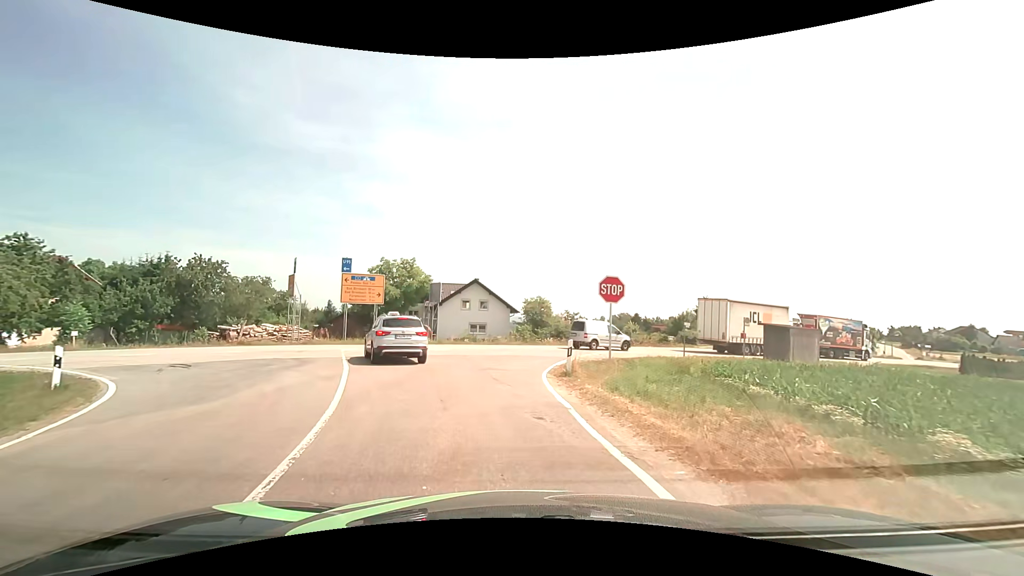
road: tertiary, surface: asphalt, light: Day
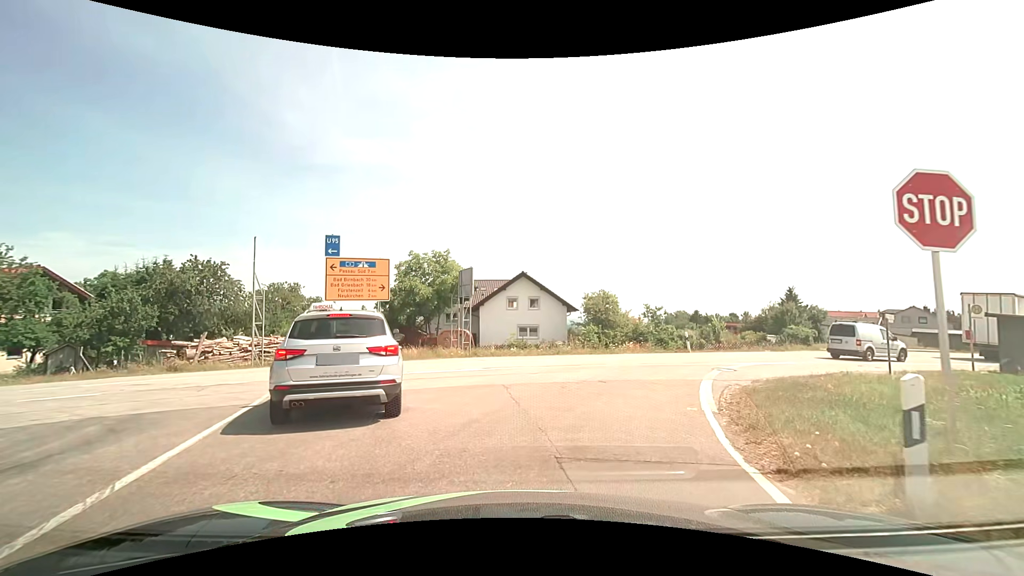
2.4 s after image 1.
(-0.7, +10.4) m; -6°
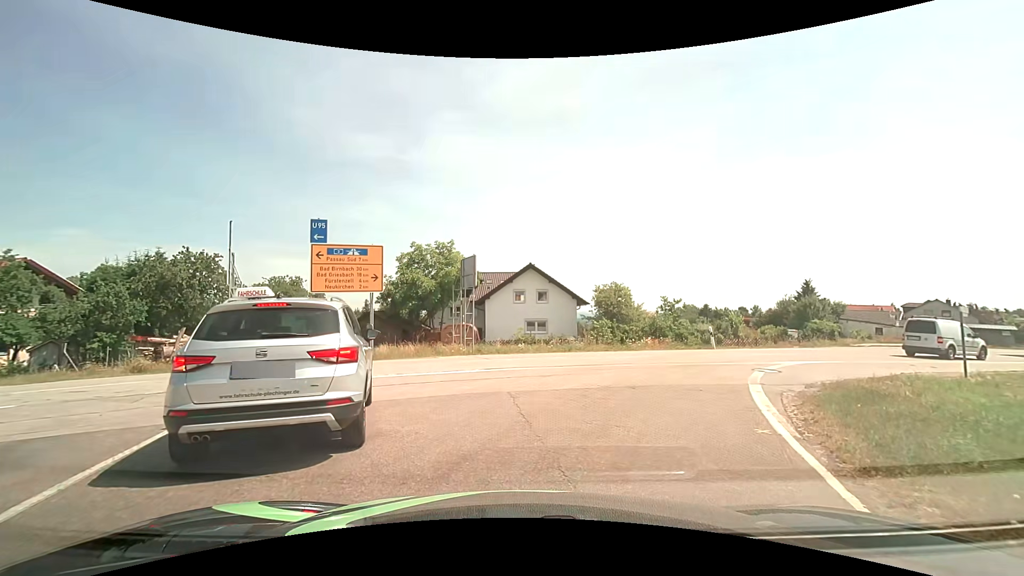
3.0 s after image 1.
(0.0, +2.1) m; +1°
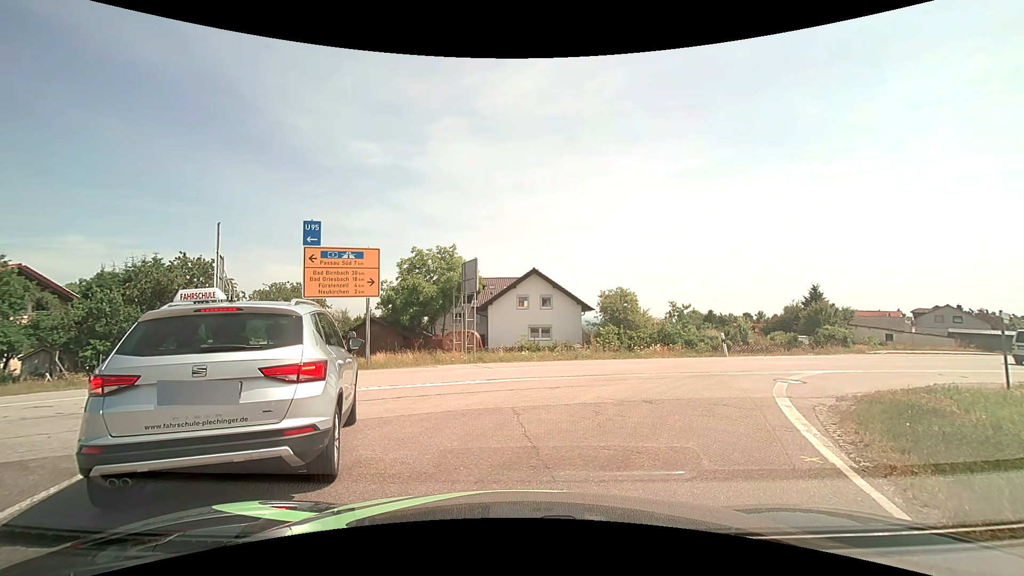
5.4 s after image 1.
(0.0, +0.9) m; -3°
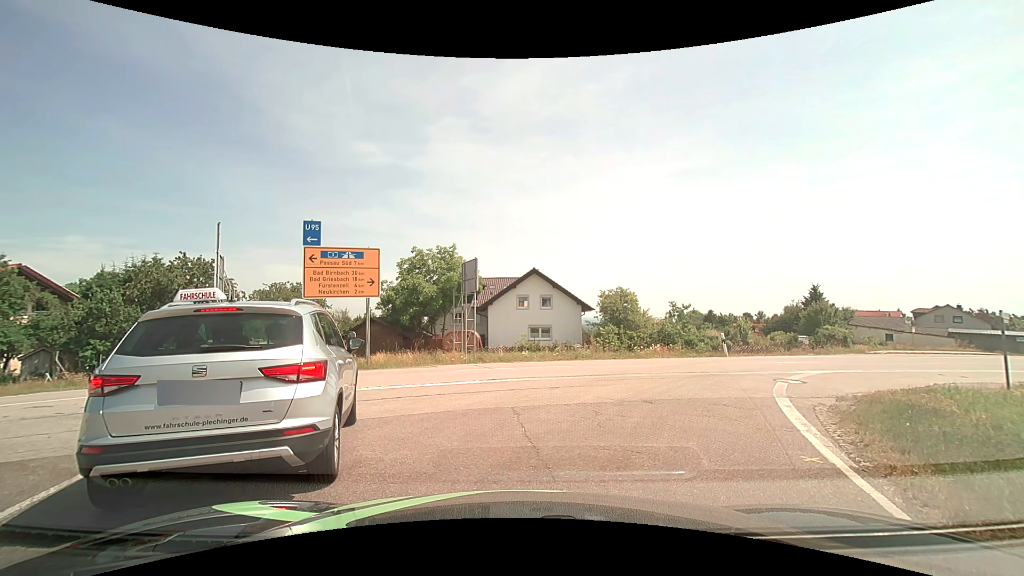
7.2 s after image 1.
(0.0, 0.0) m; 0°
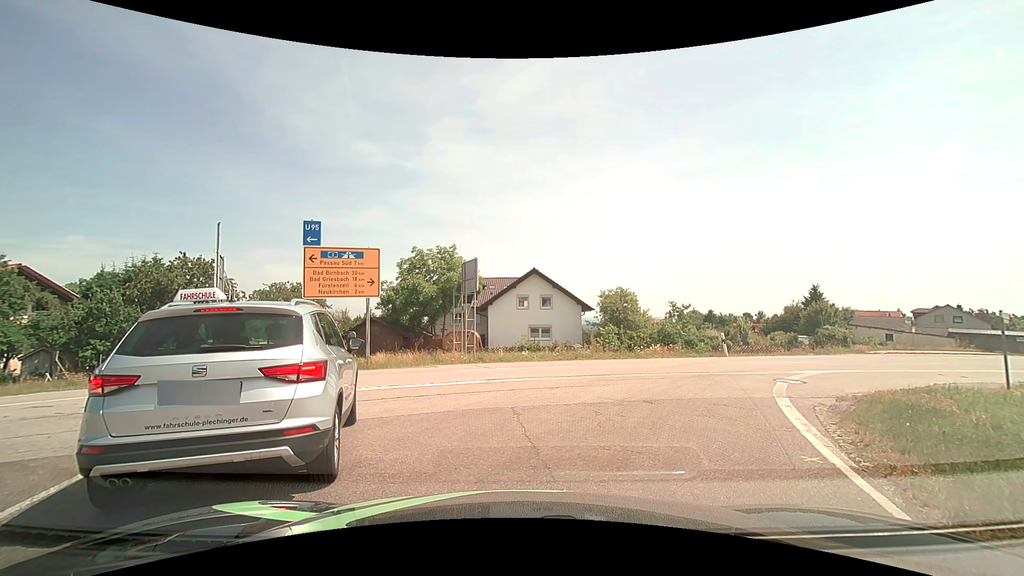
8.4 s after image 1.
(0.0, 0.0) m; 0°
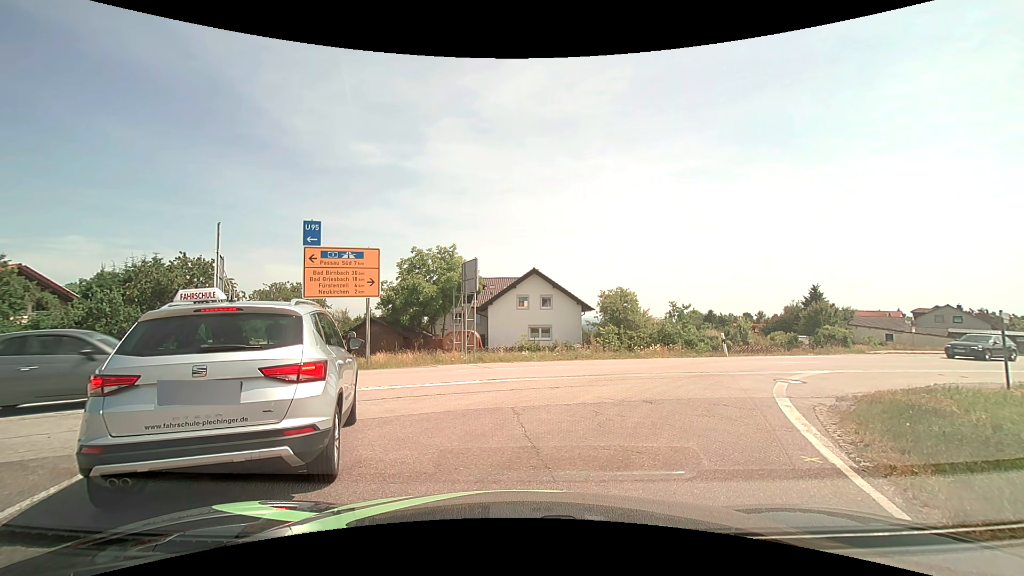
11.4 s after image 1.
(0.0, 0.0) m; 0°
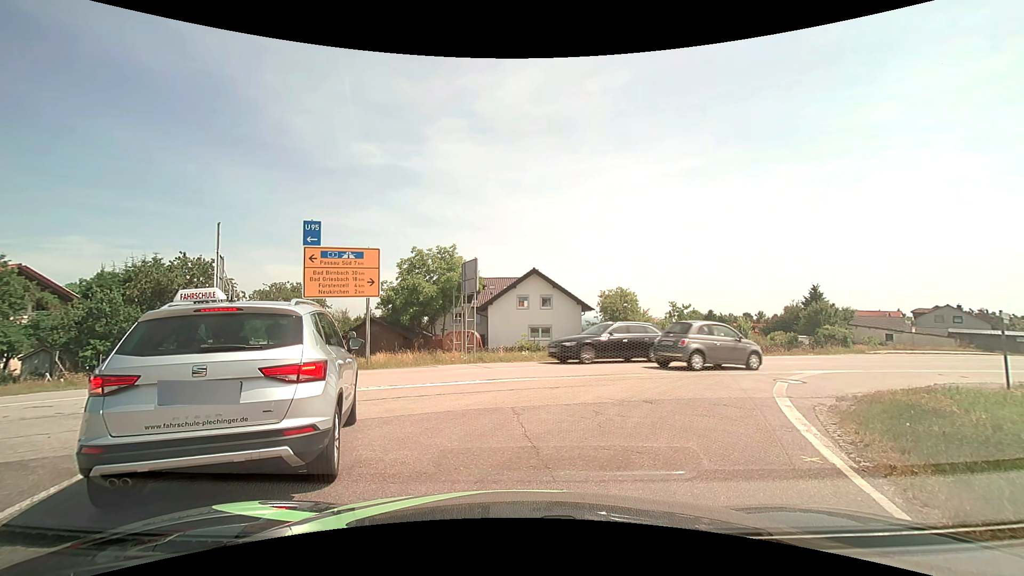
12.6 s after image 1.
(0.0, 0.0) m; 0°
